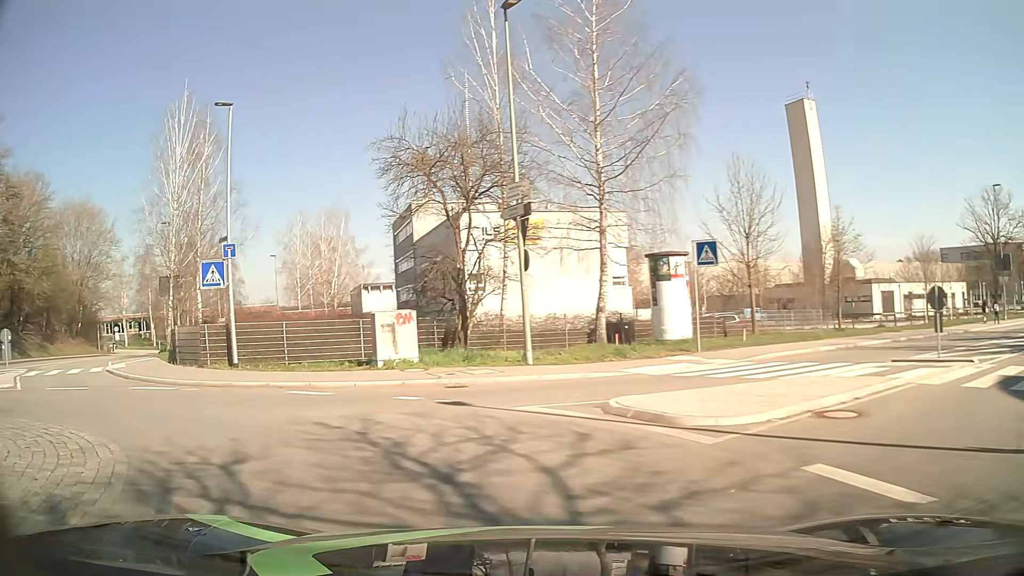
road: tertiary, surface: asphalt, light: Day
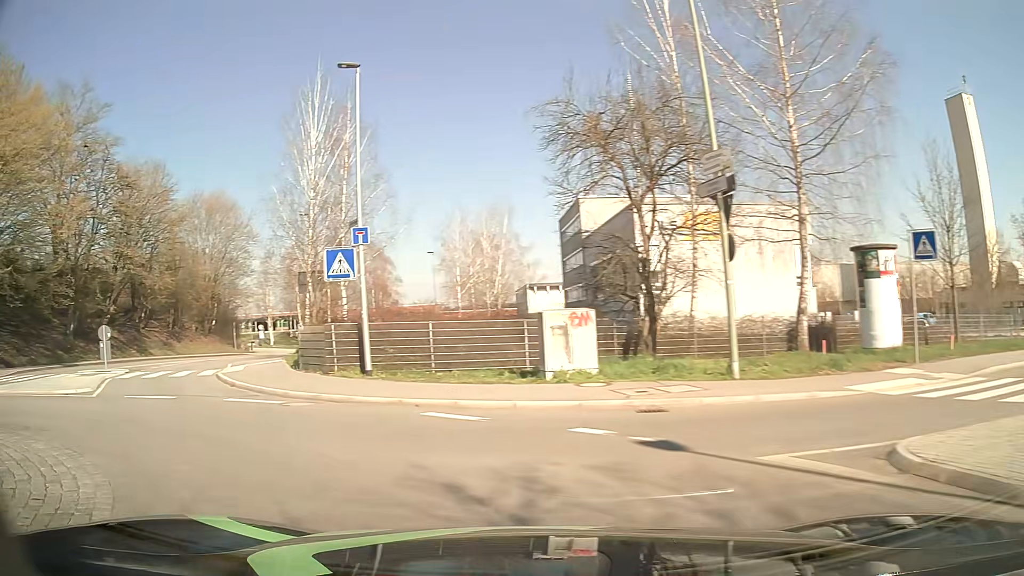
(-0.4, +3.6) m; -14°
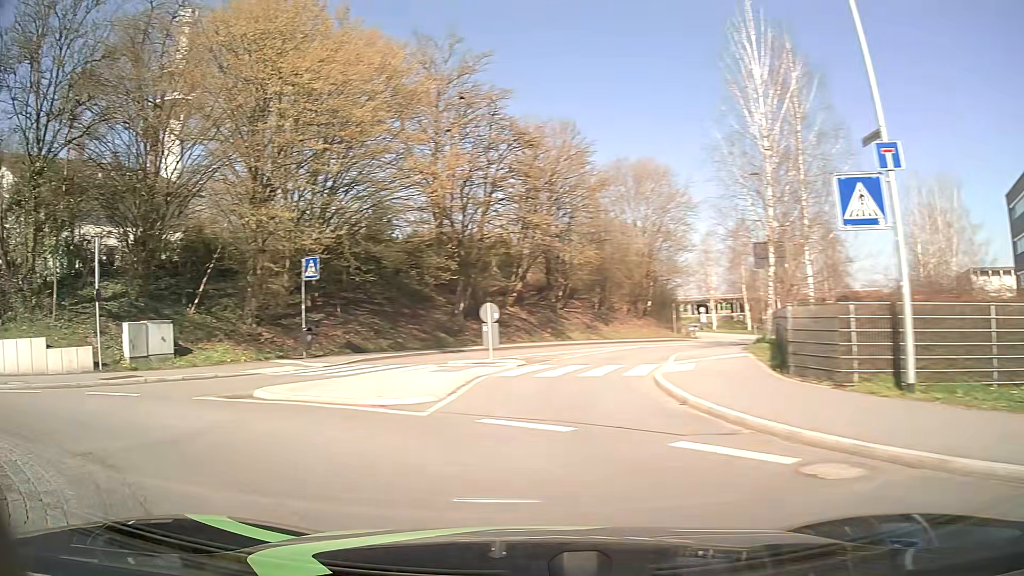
(-2.1, +6.7) m; -37°
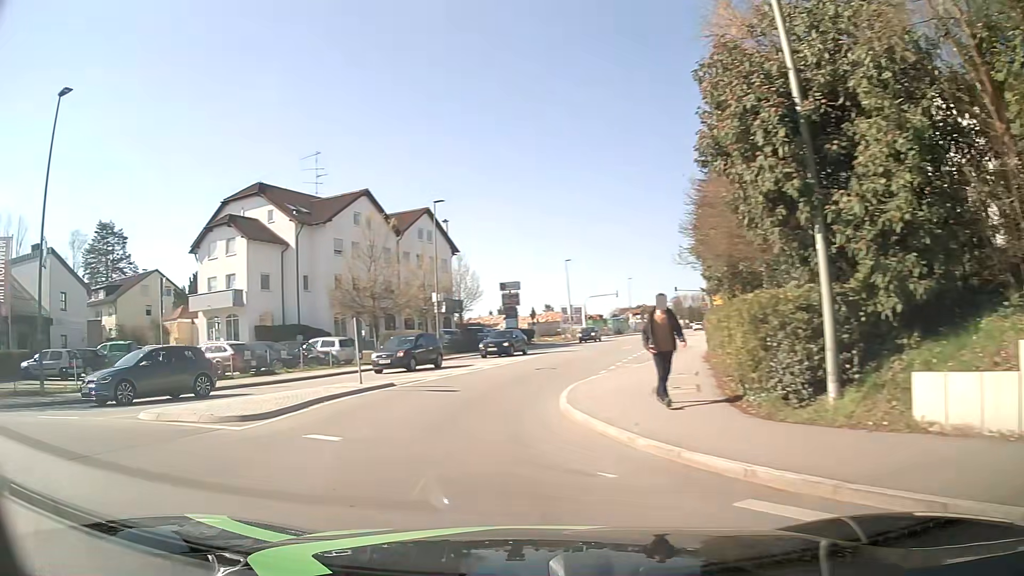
(-8.6, +9.4) m; -85°
